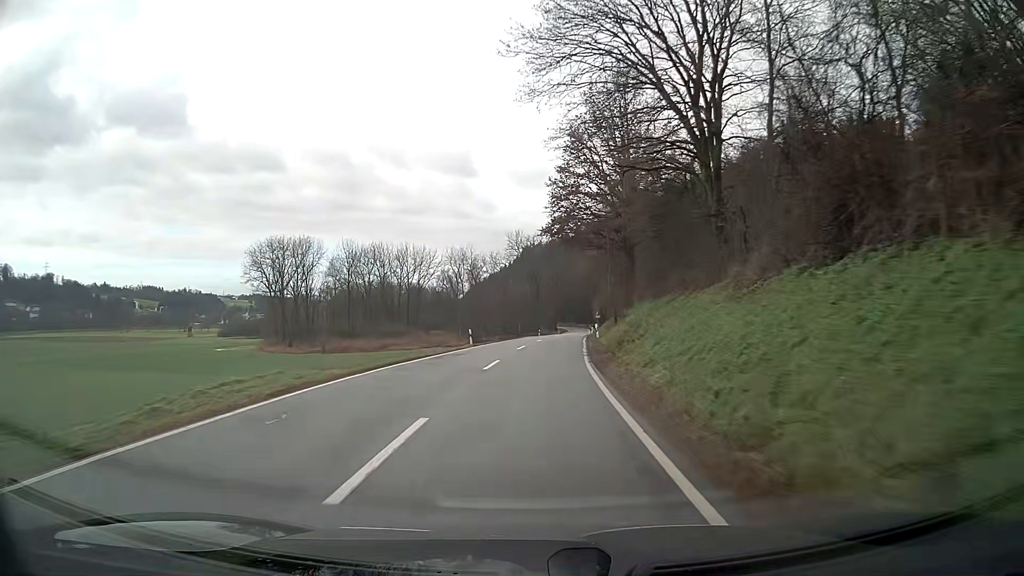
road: secondary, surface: asphalt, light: Day
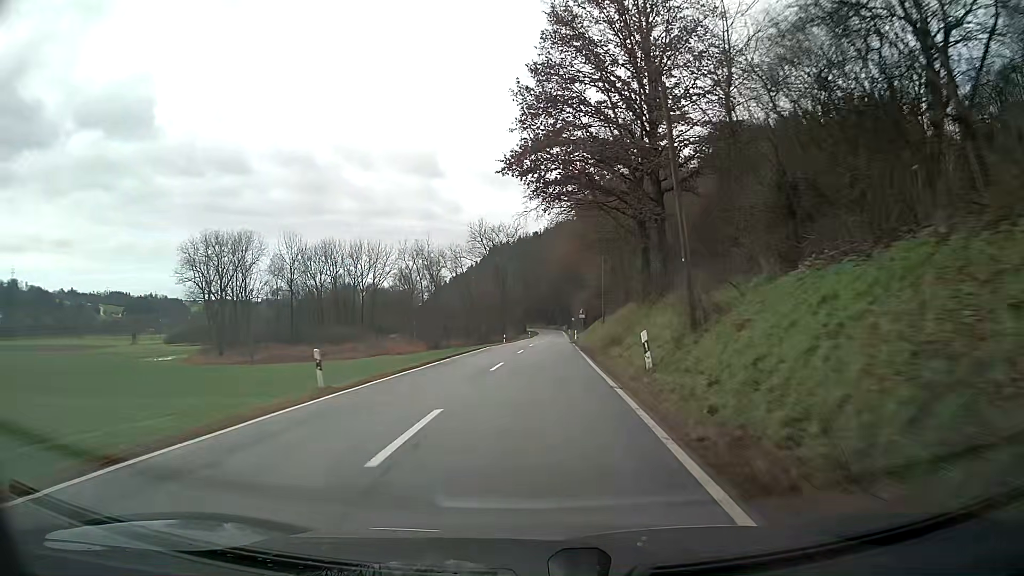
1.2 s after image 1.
(+0.5, +23.8) m; +3°
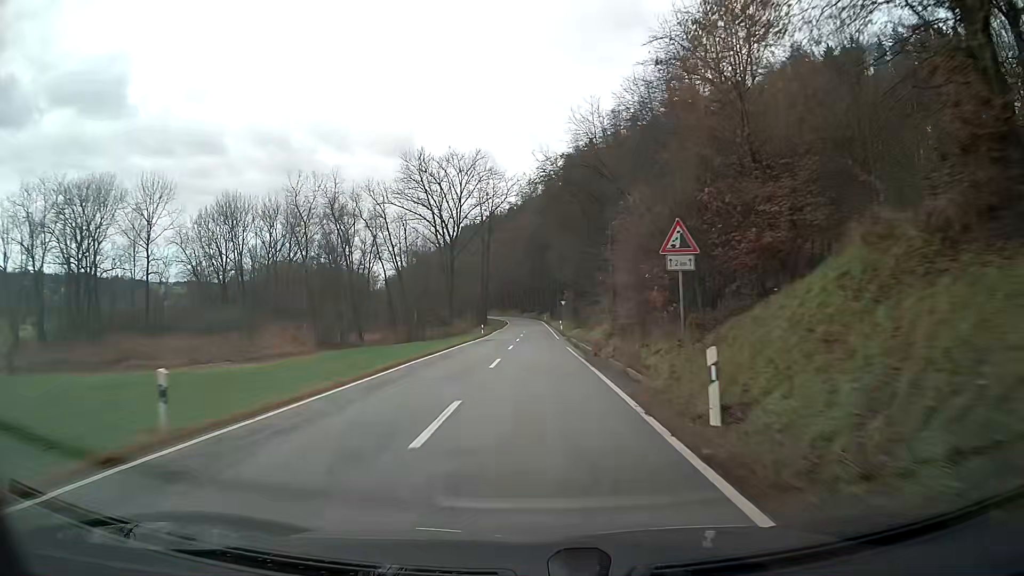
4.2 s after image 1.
(+1.3, +60.4) m; +2°
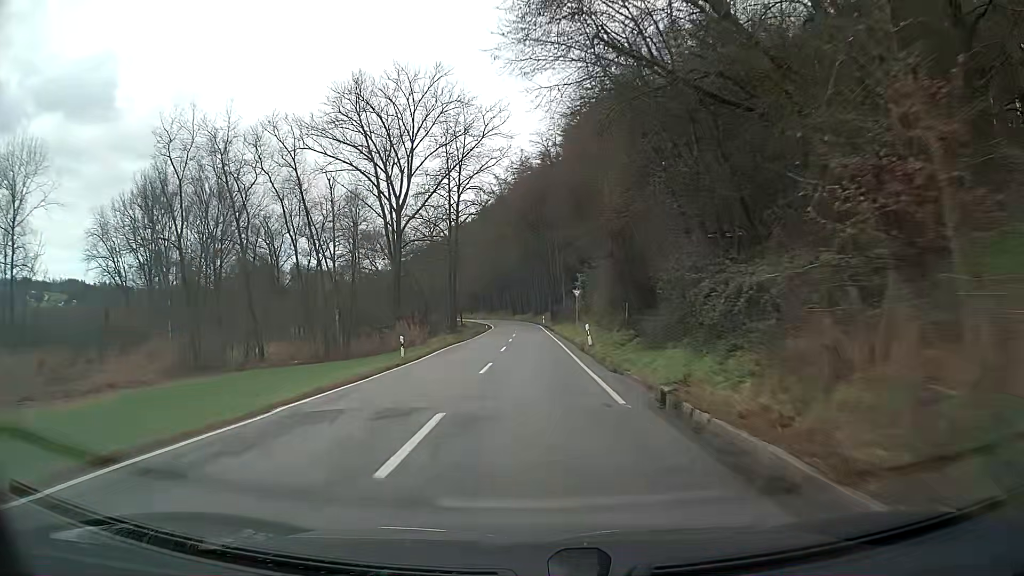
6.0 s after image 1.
(+0.1, +36.8) m; 0°
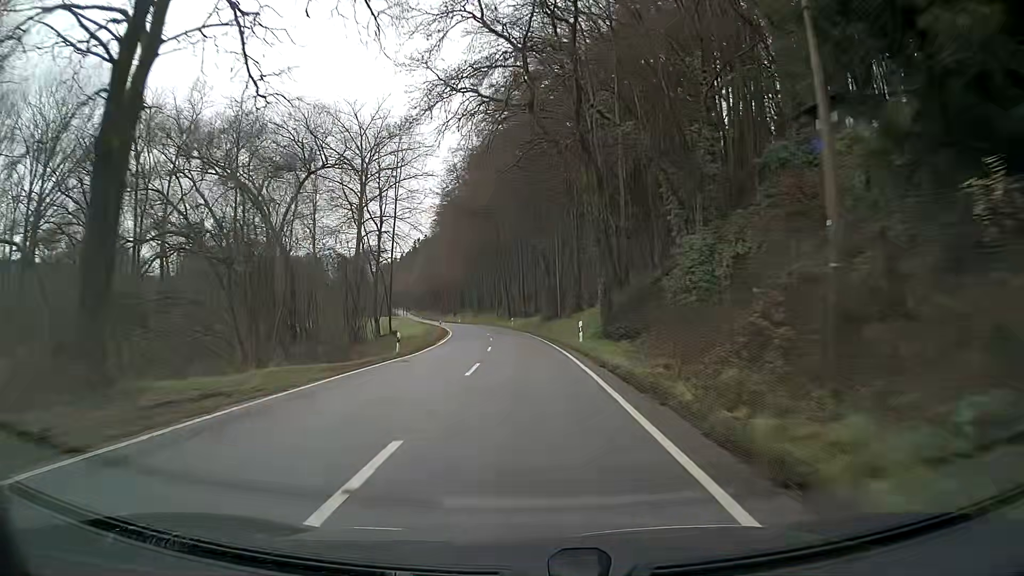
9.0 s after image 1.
(-0.3, +61.3) m; -1°
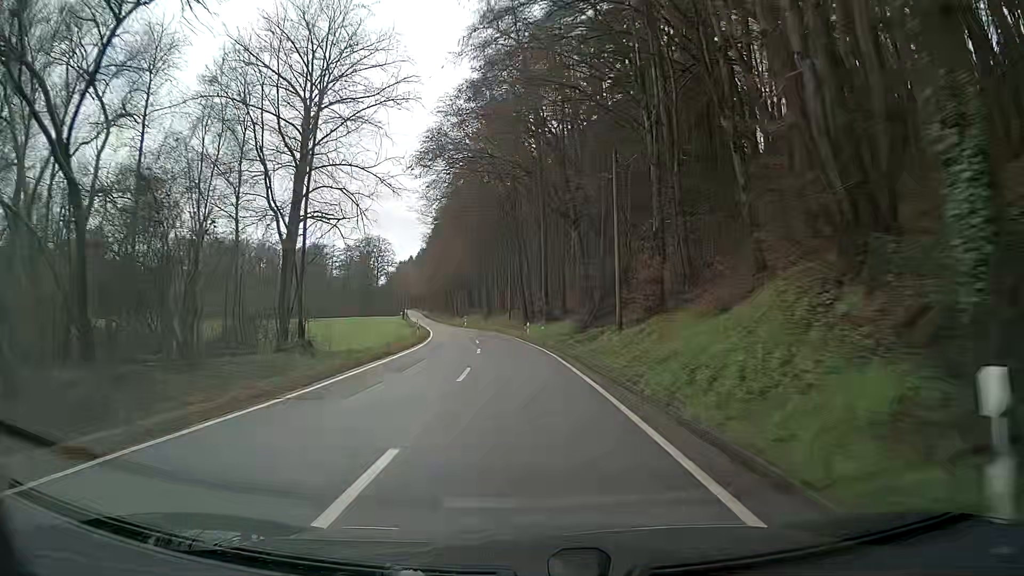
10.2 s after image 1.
(-0.4, +24.6) m; -2°
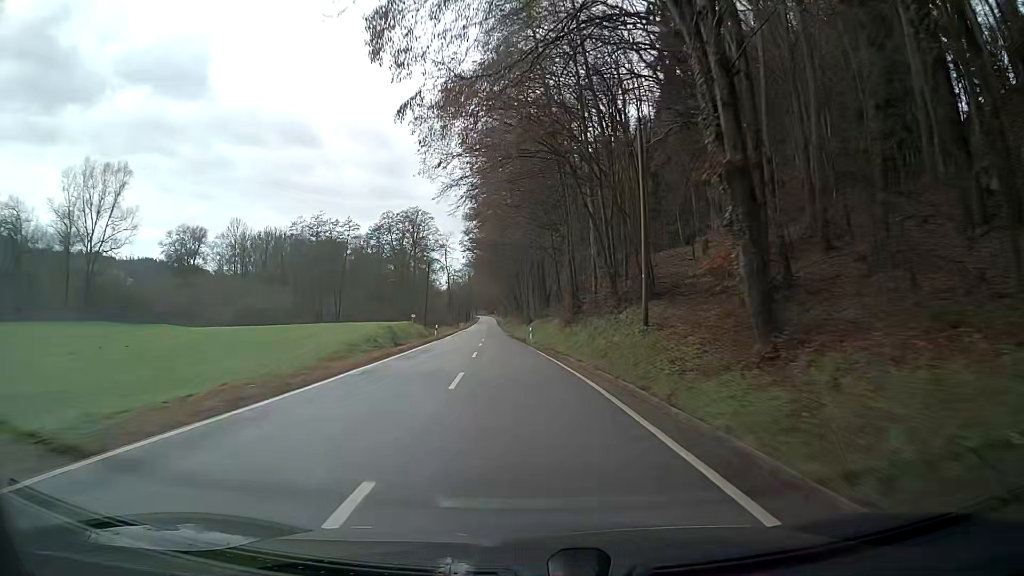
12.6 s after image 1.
(-2.9, +49.2) m; -7°
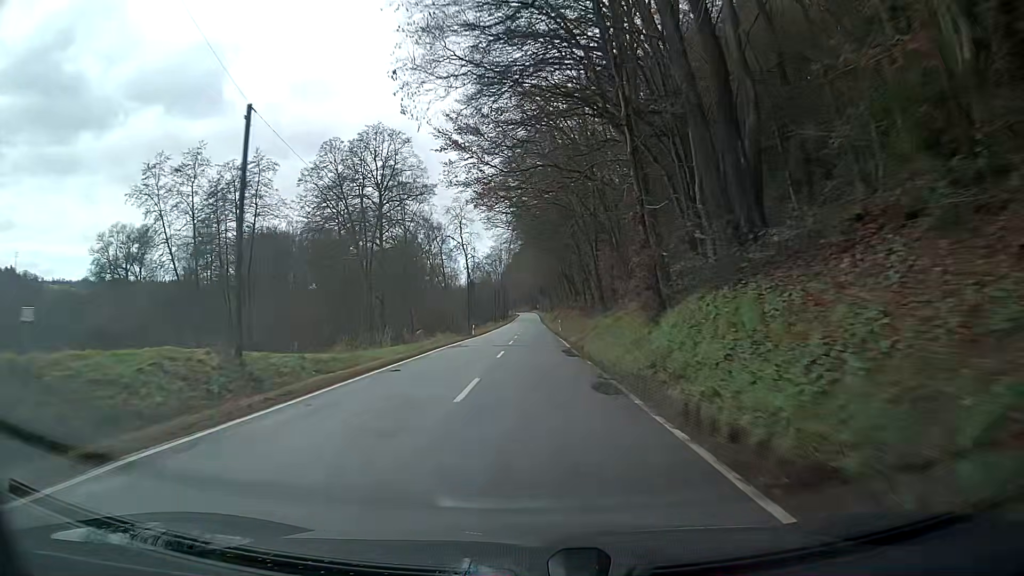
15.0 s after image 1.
(-1.9, +50.2) m; -3°
